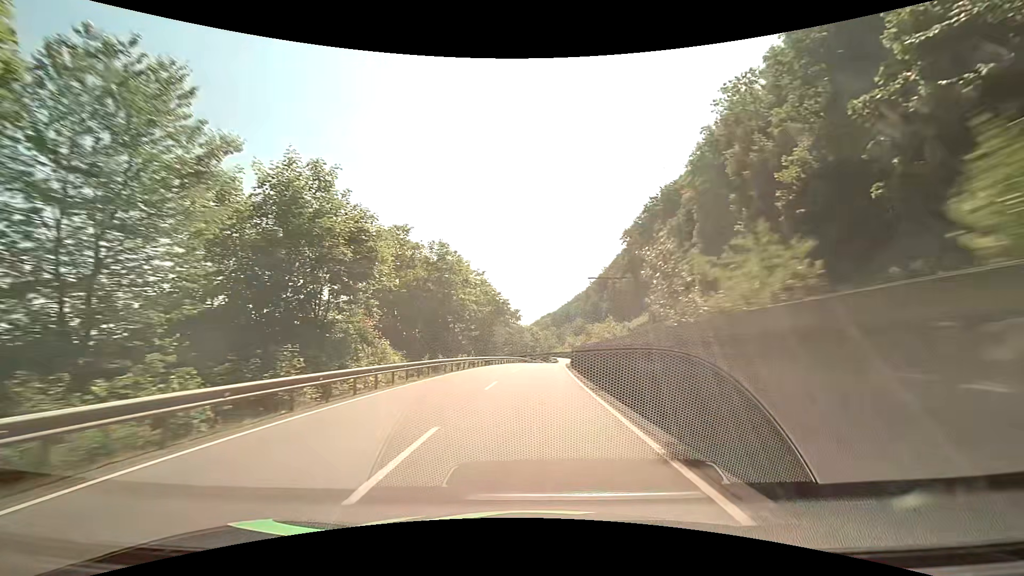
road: primary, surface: asphalt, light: Day
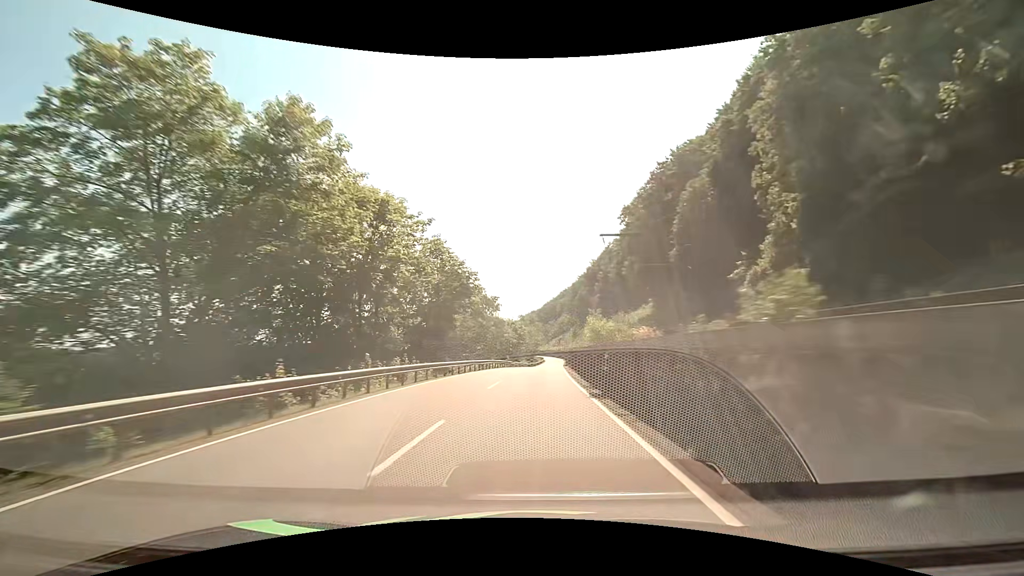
(+0.4, +22.8) m; +2°
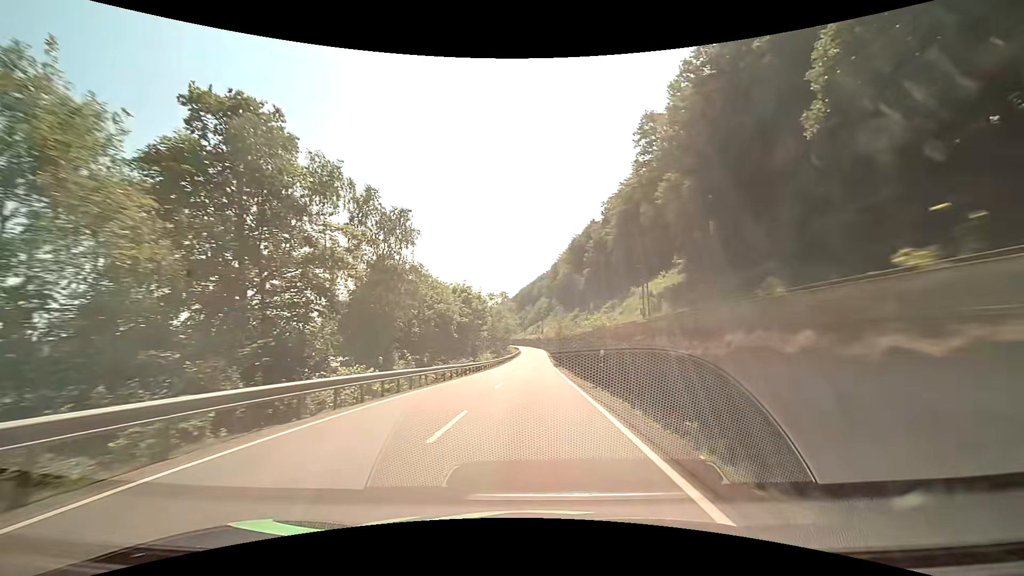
(+1.2, +45.7) m; +3°
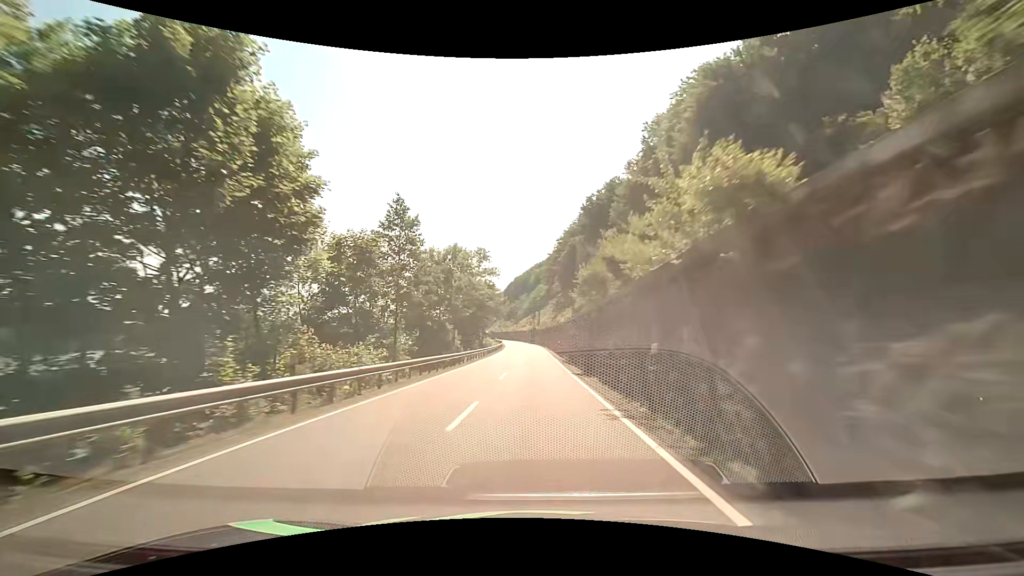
(+0.5, +58.9) m; +1°
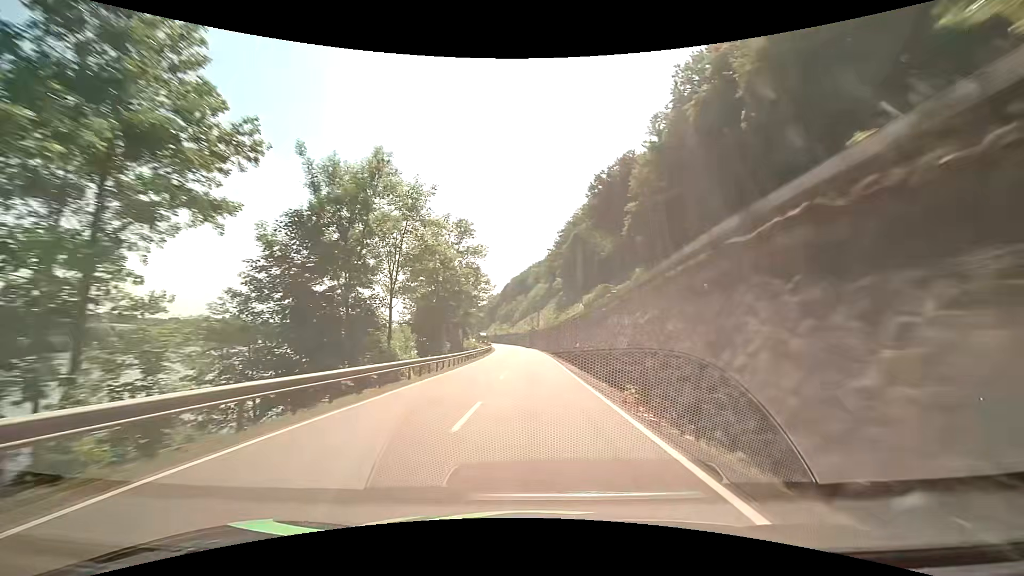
(-0.1, +24.1) m; 0°
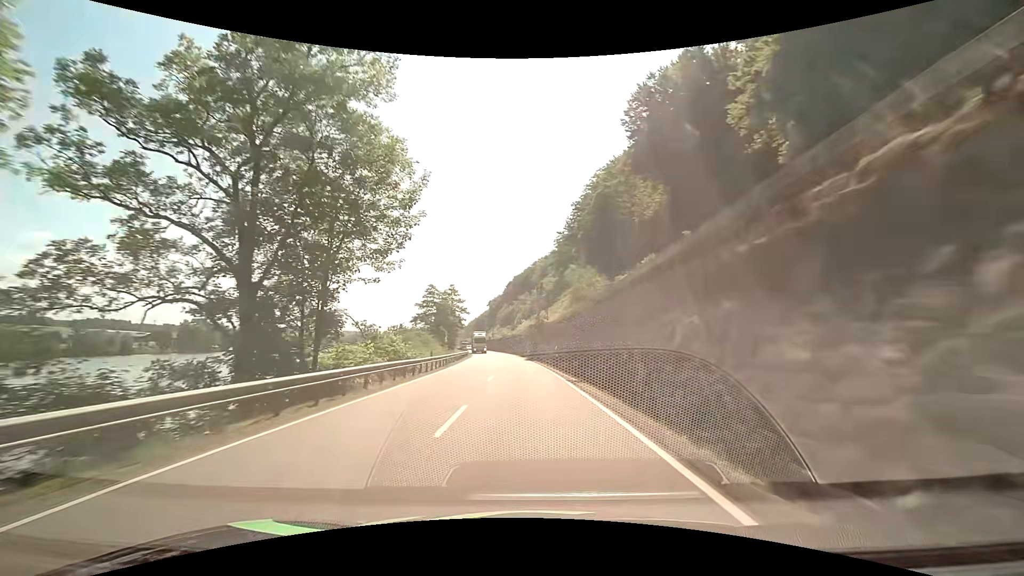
(+0.3, +48.5) m; 0°
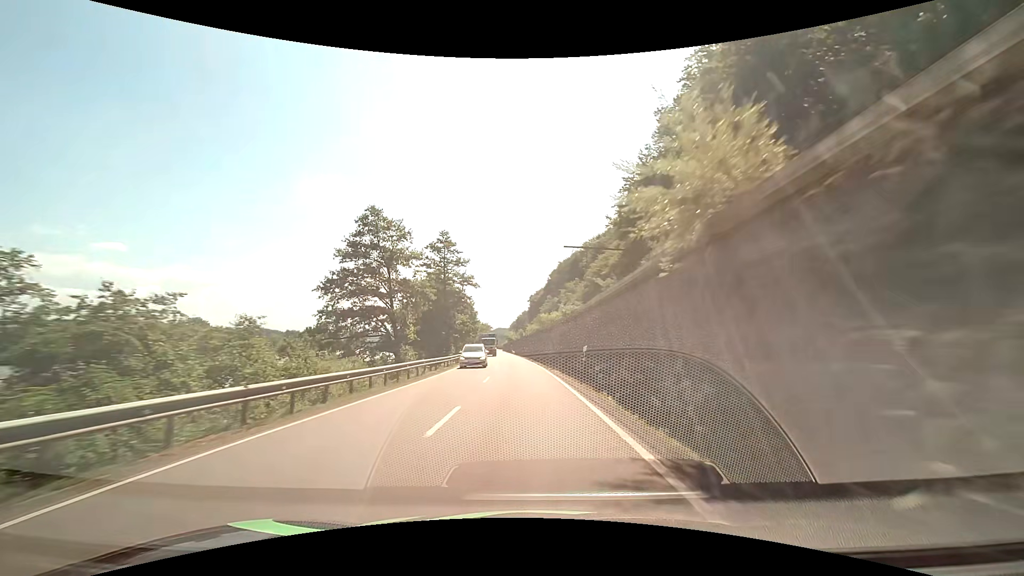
(-2.6, +59.7) m; -6°
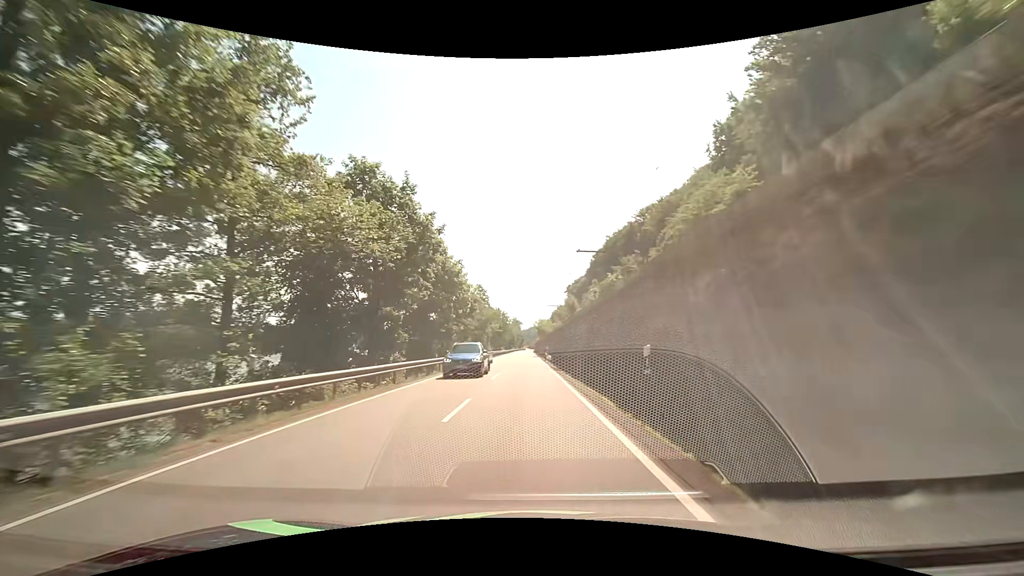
(-1.8, +58.5) m; -3°
(0, +10) (0, +20) (0, +30) (-1, +40) (-1, +50) (-1, +60) (-1, +70) (-1, +80) (-1, +90) (-2, +100) m
